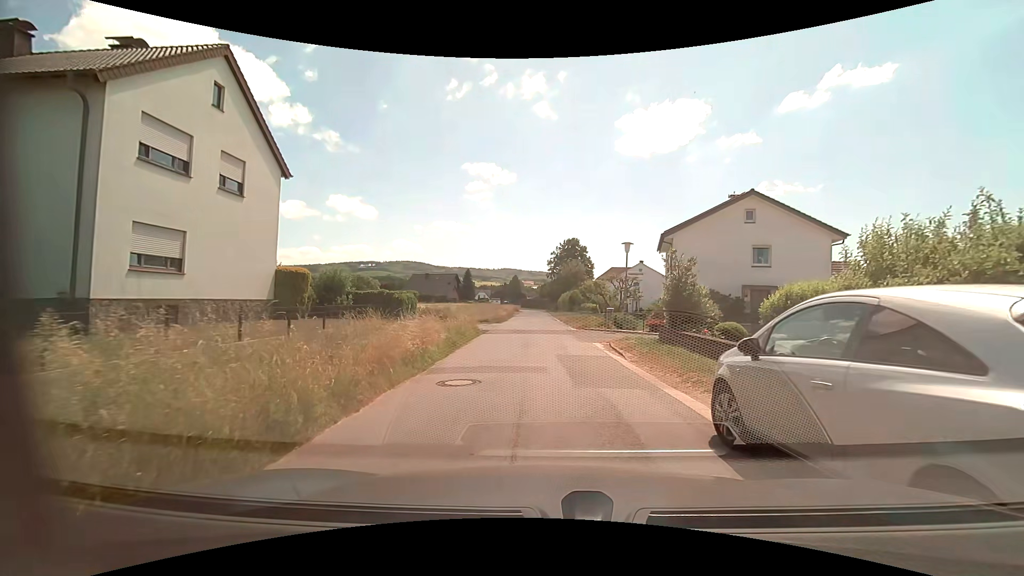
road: residential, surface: asphalt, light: Day
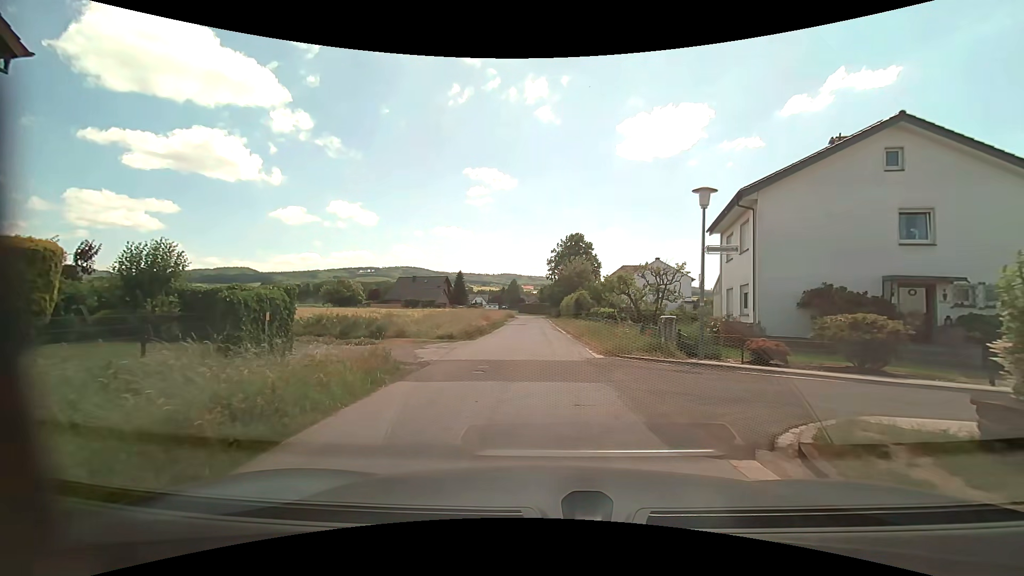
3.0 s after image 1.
(+0.1, +12.8) m; 0°
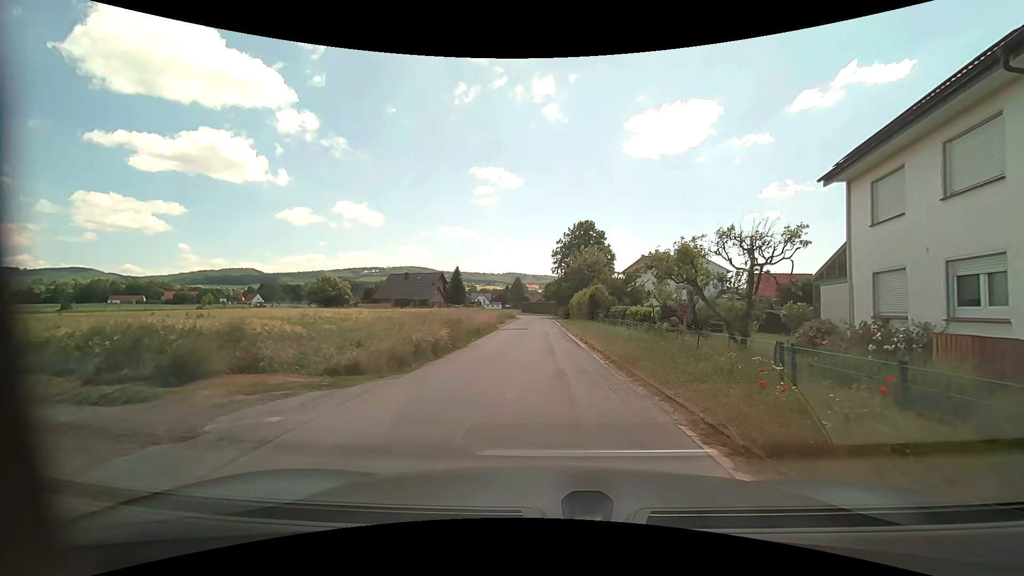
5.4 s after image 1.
(0.0, +11.3) m; 0°
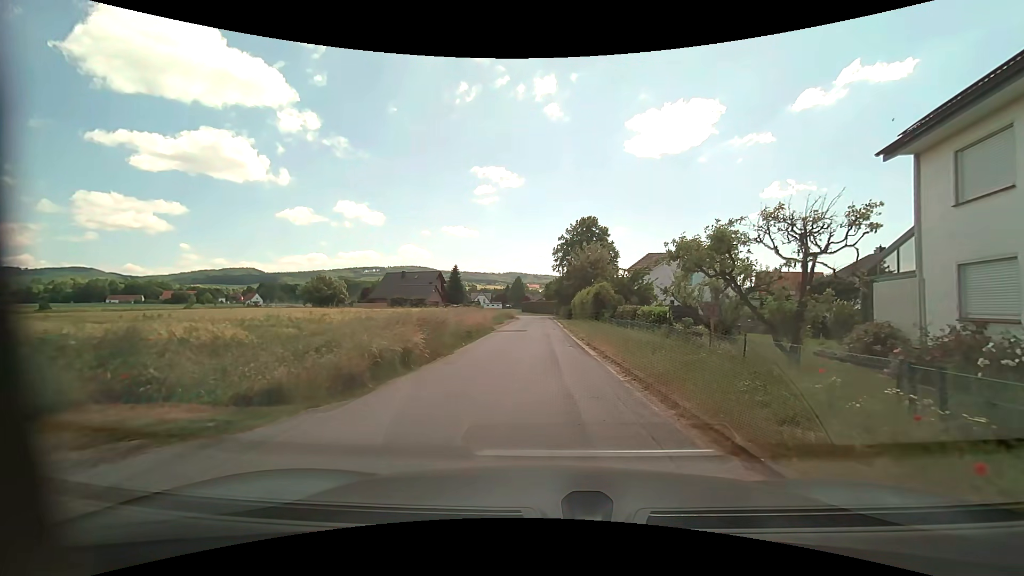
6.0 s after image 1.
(0.0, +3.0) m; 0°
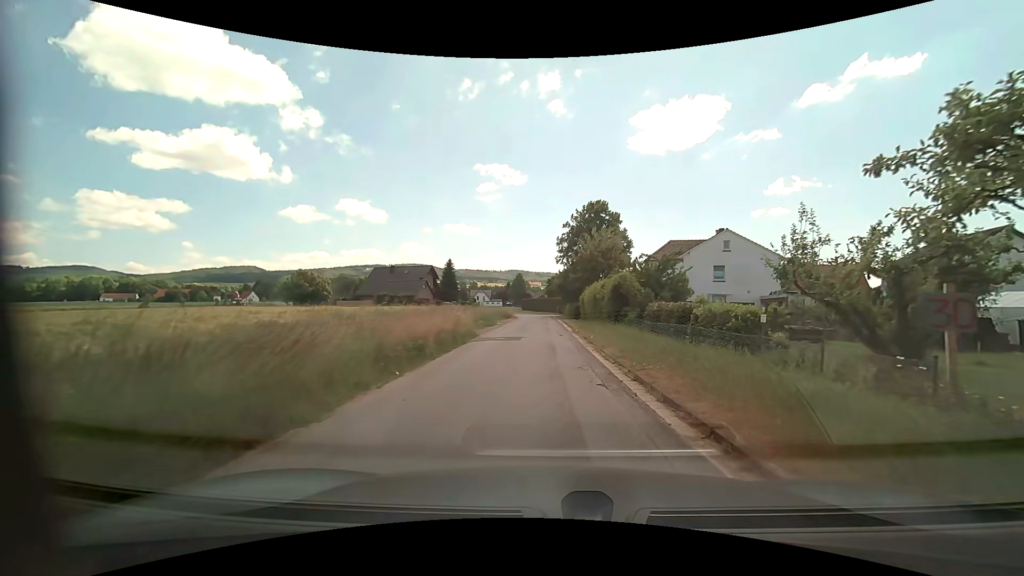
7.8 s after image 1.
(0.0, +9.2) m; 0°
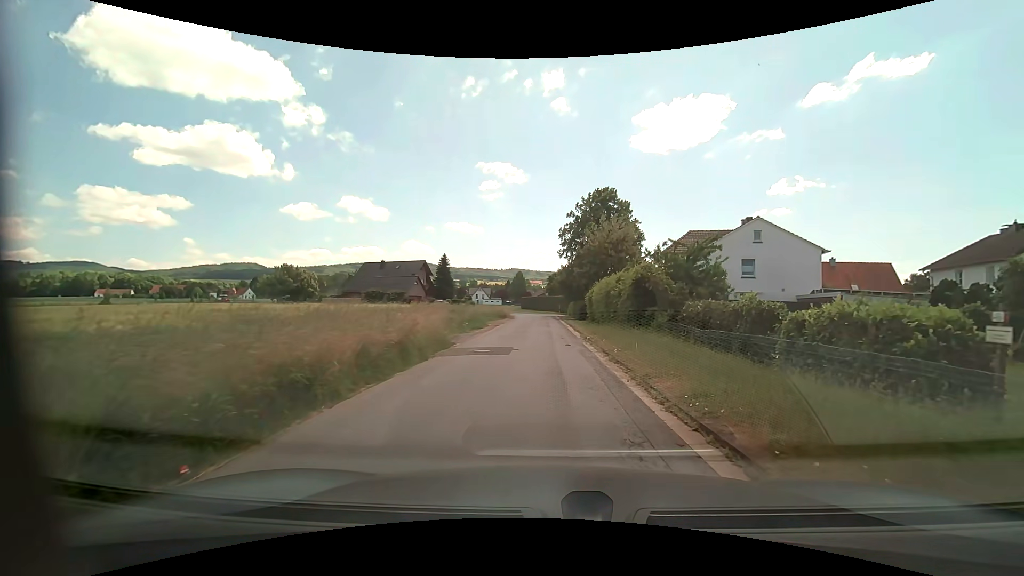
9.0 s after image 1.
(-0.1, +6.4) m; -1°
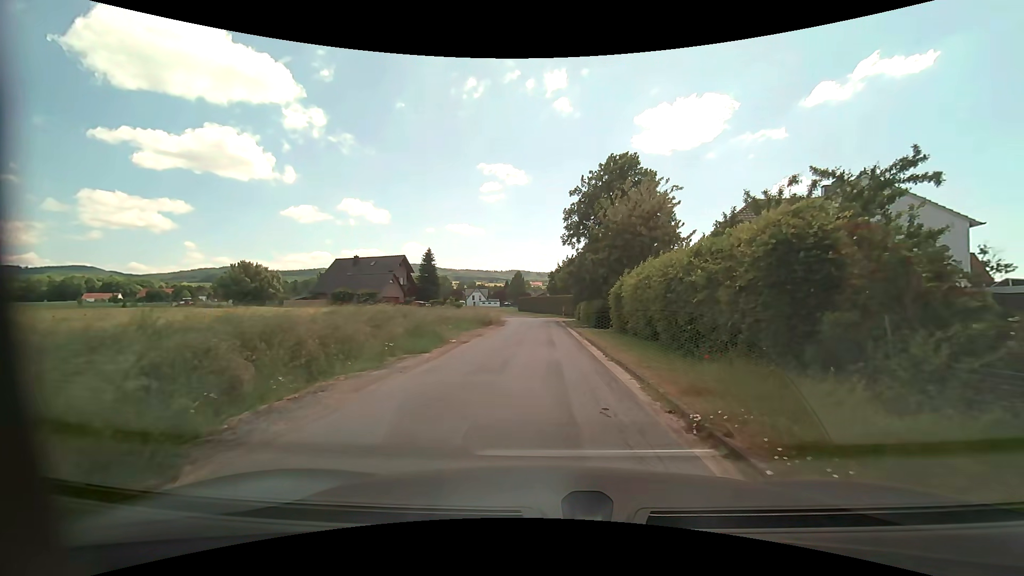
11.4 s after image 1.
(0.0, +13.1) m; 0°
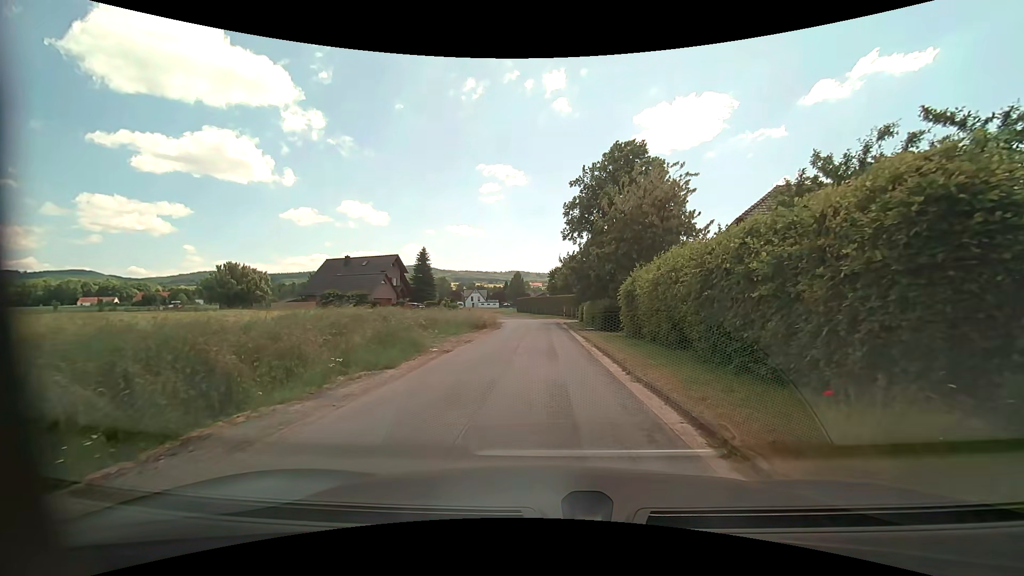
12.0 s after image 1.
(0.0, +3.4) m; 0°
